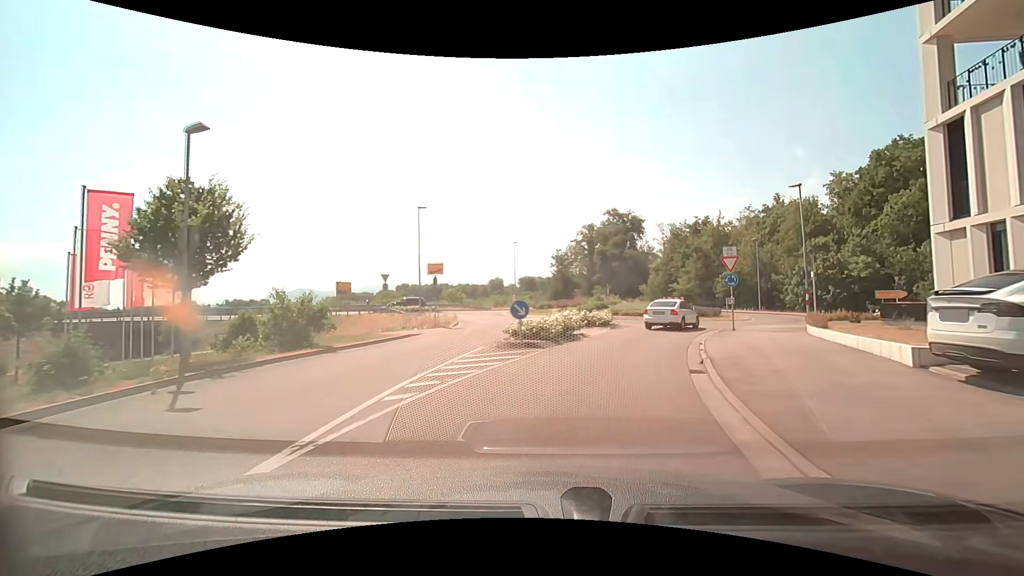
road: residential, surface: asphalt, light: Day
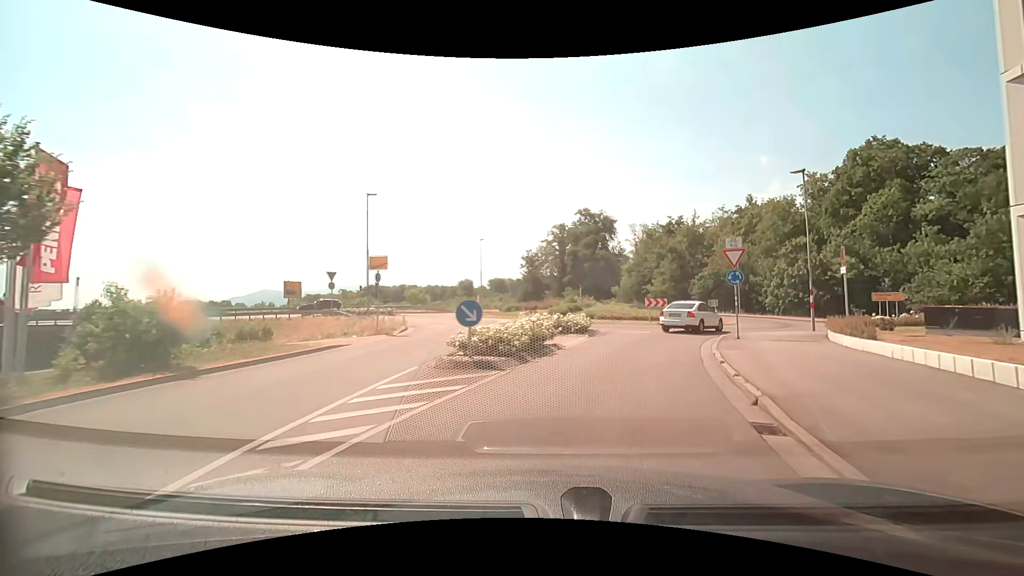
(+0.1, +4.6) m; +3°
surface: paved
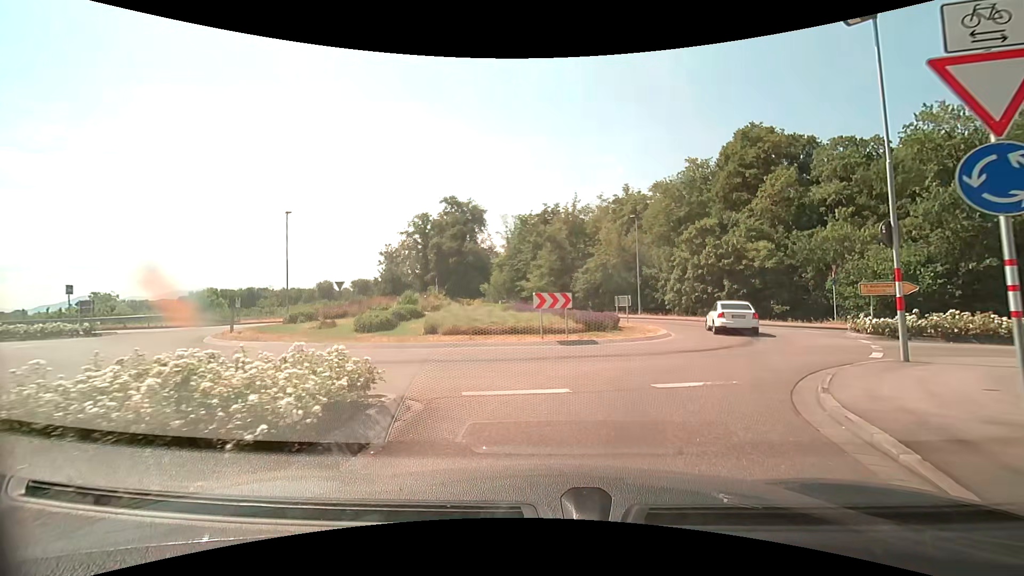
(+2.0, +15.5) m; +14°
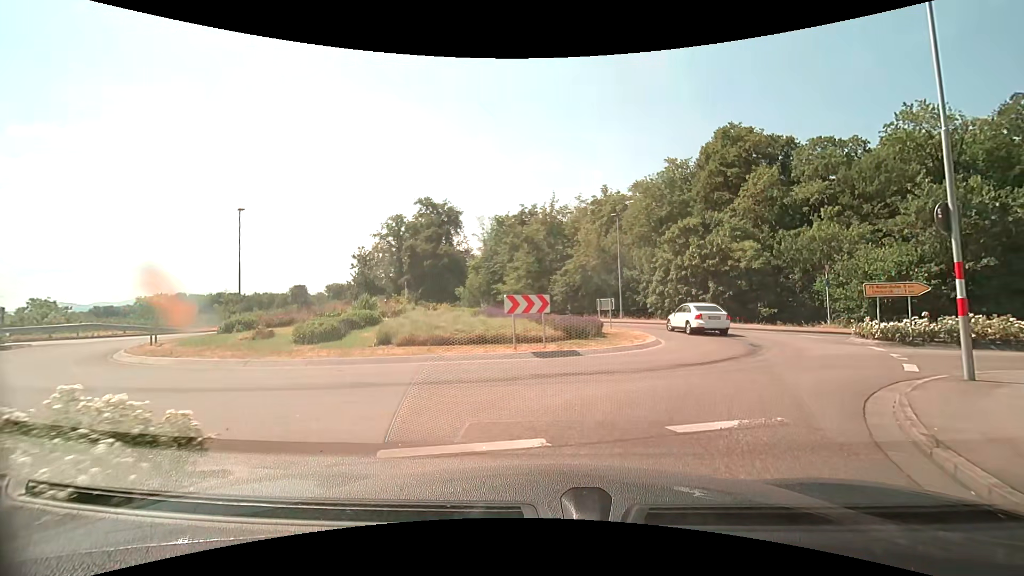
(+0.1, +2.5) m; +4°
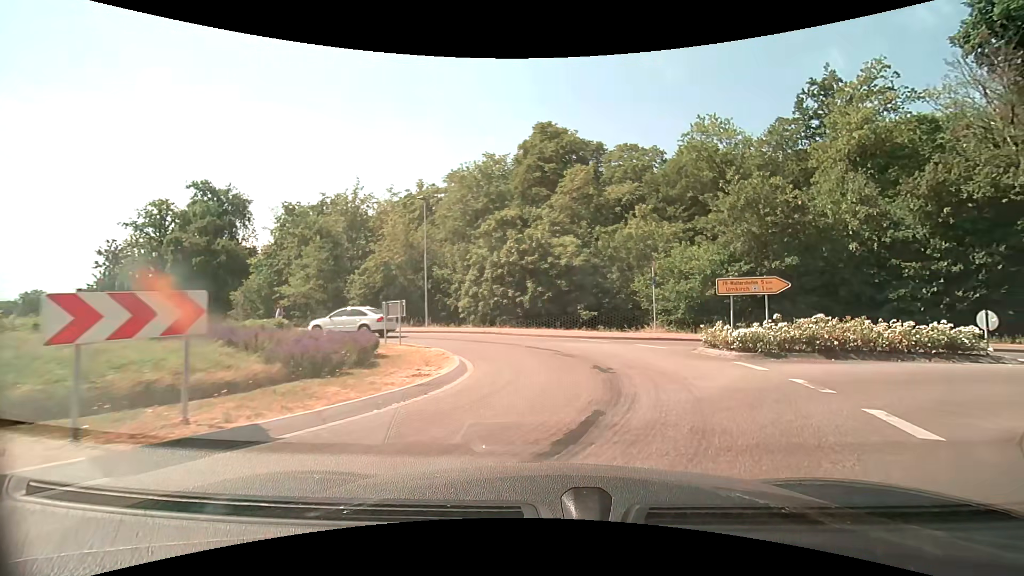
(+1.3, +7.9) m; +20°
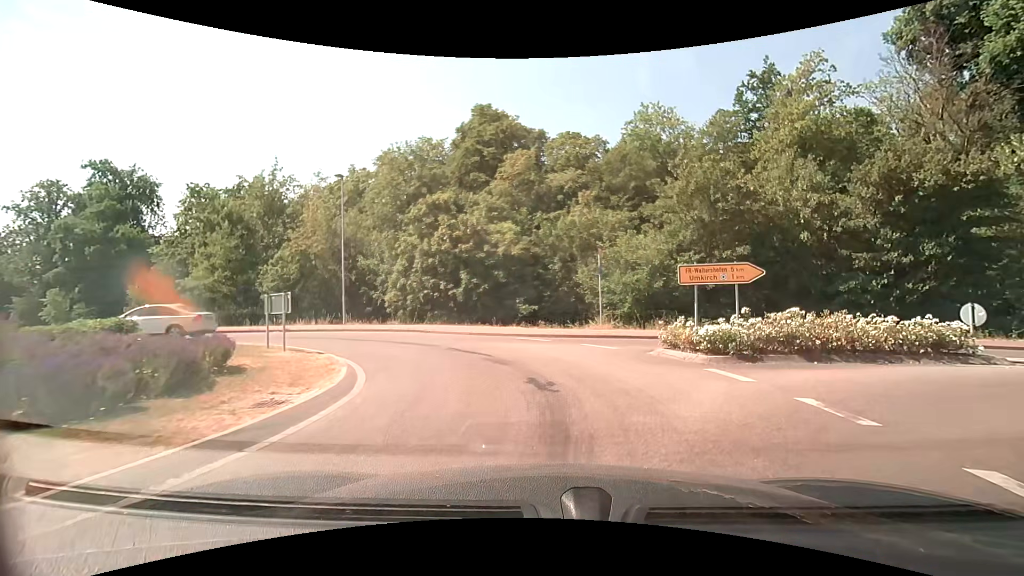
(+0.2, +3.4) m; +5°
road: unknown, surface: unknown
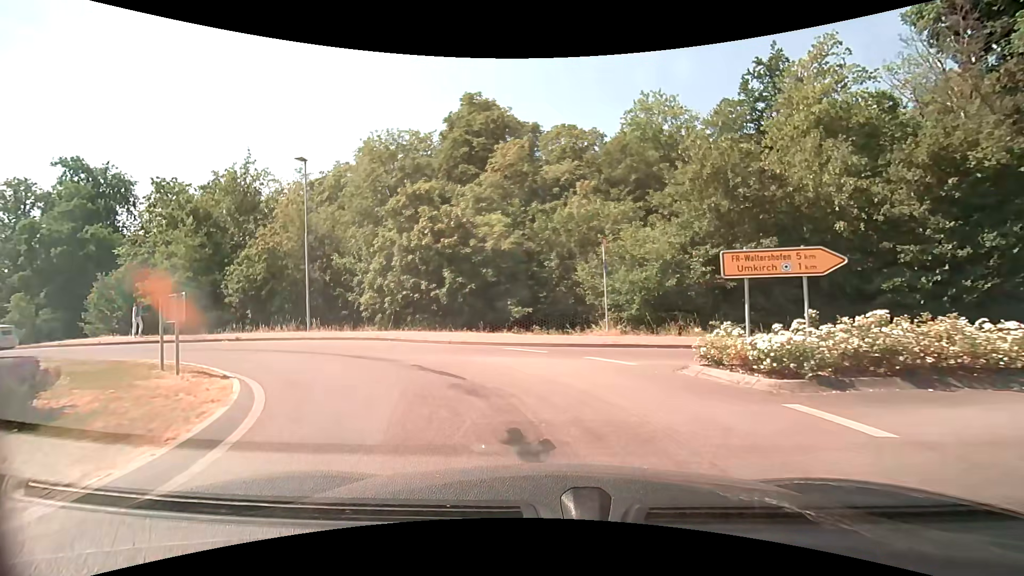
(+0.1, +3.6) m; +2°
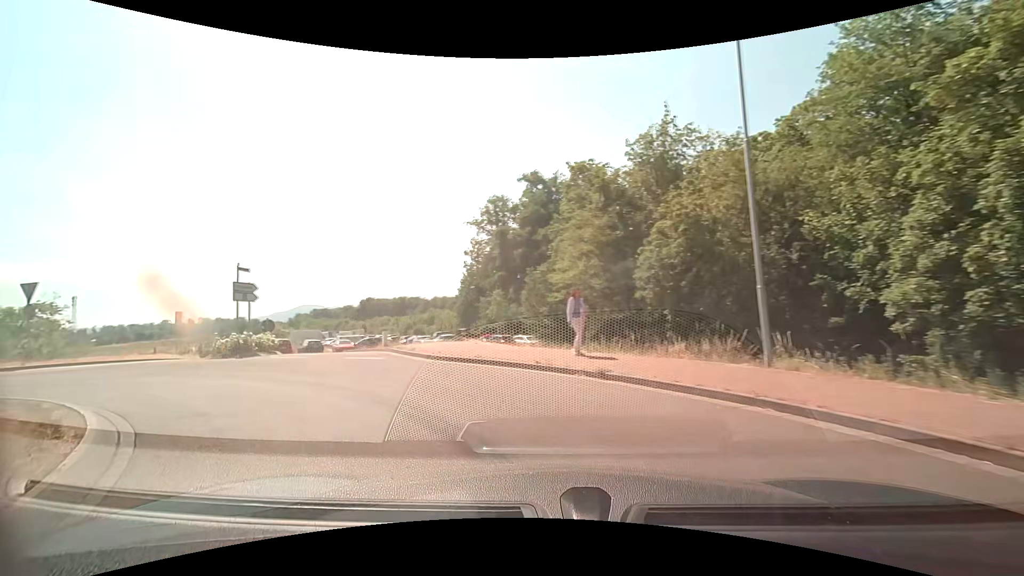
(-5.1, +13.3) m; -49°
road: tertiary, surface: asphalt
(-4, +9) (-13, +13) (-23, +12) (-33, +10) (-43, +10) (-52, +8) (-62, +6) (-72, +3) (-81, -1) (-90, -6) m
